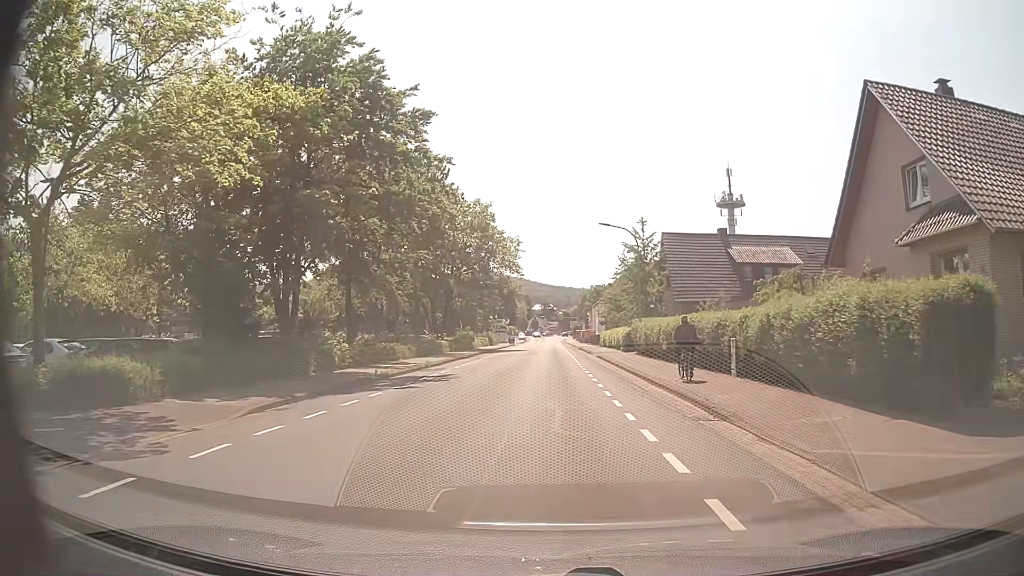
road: unclassified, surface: asphalt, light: Day
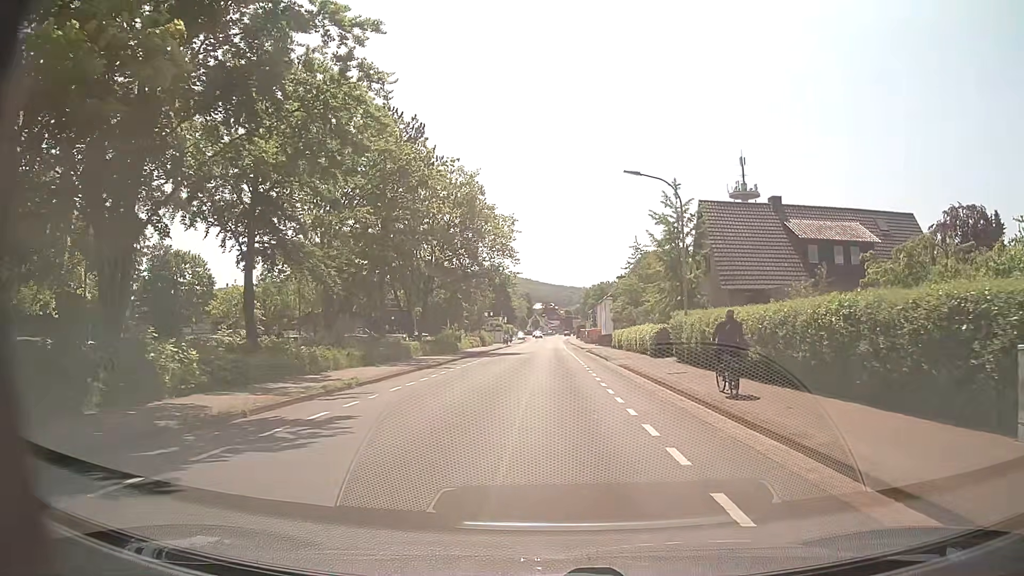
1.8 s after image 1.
(-0.1, +12.8) m; -1°
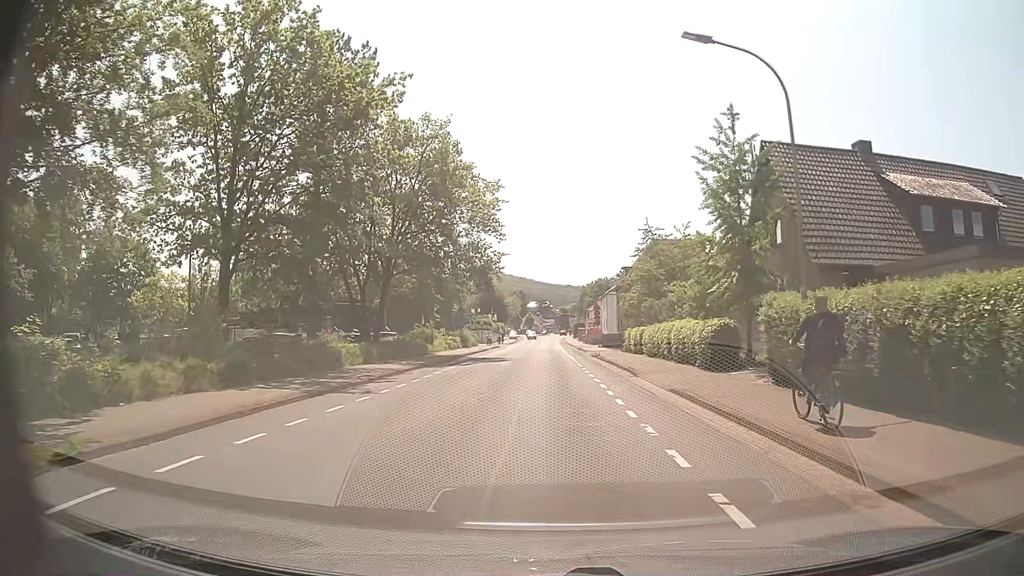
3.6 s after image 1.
(+0.1, +13.1) m; +1°
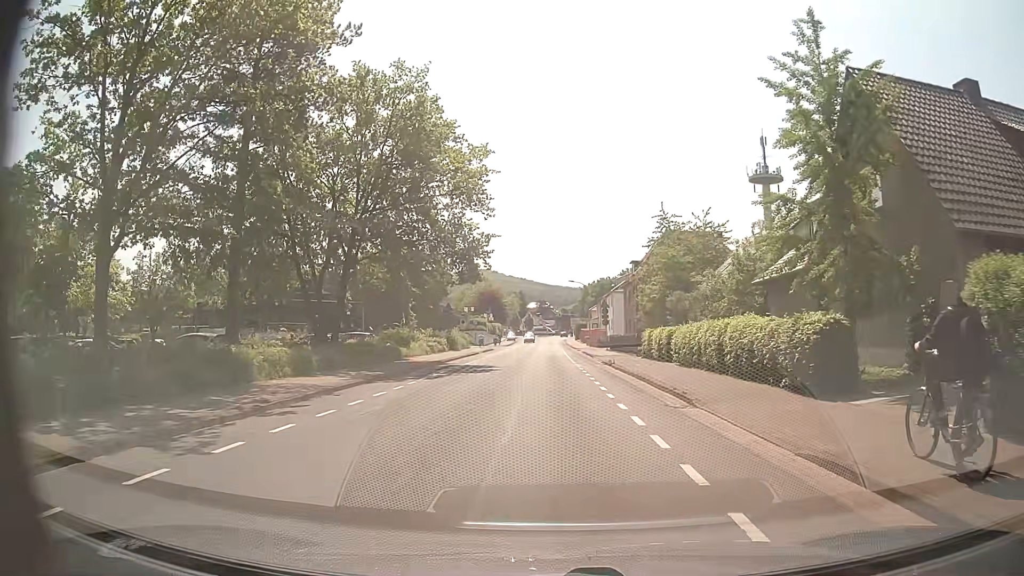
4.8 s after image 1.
(-0.1, +8.8) m; -1°
